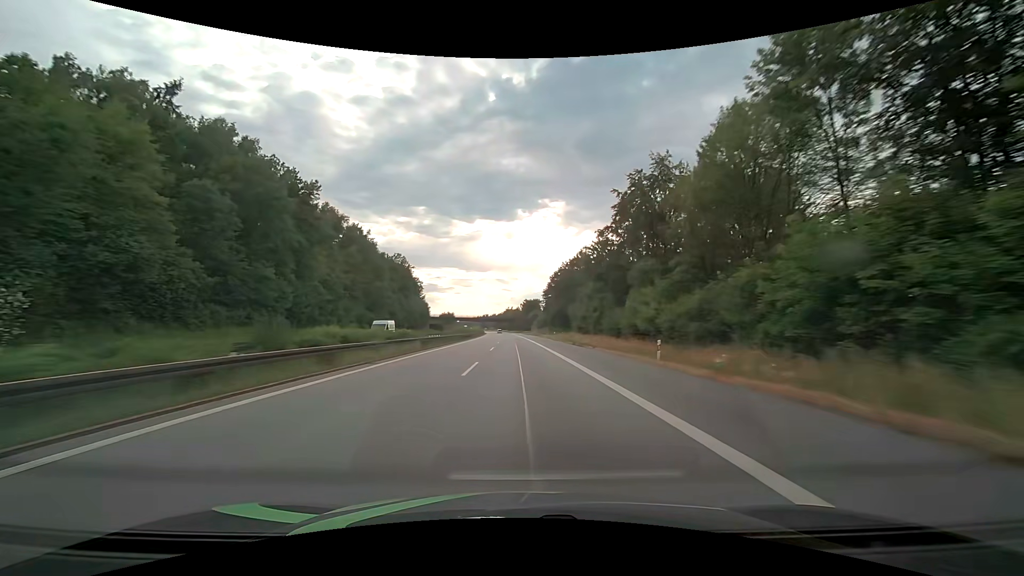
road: motorway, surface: asphalt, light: Day
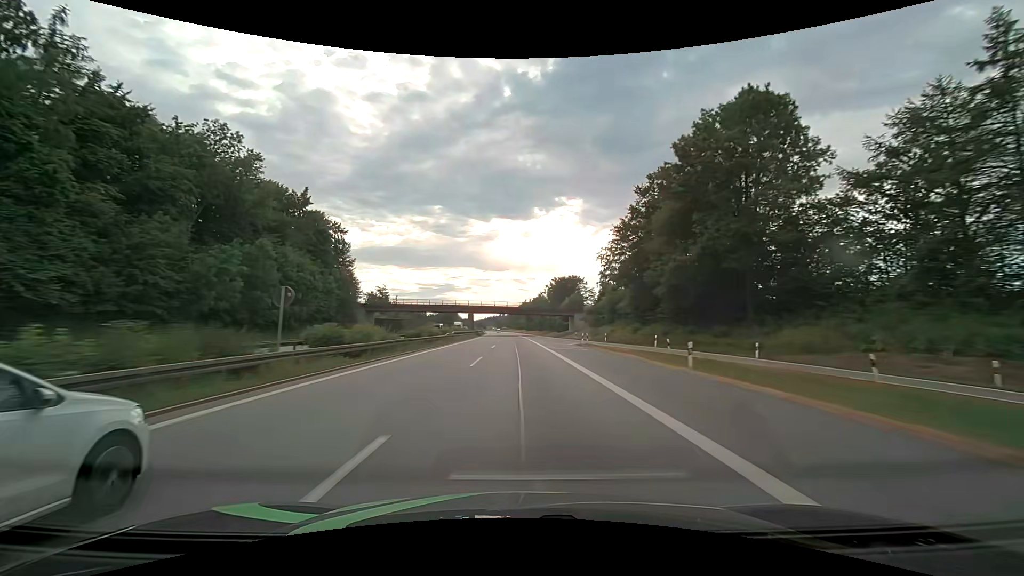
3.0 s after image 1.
(-1.7, +104.4) m; -2°
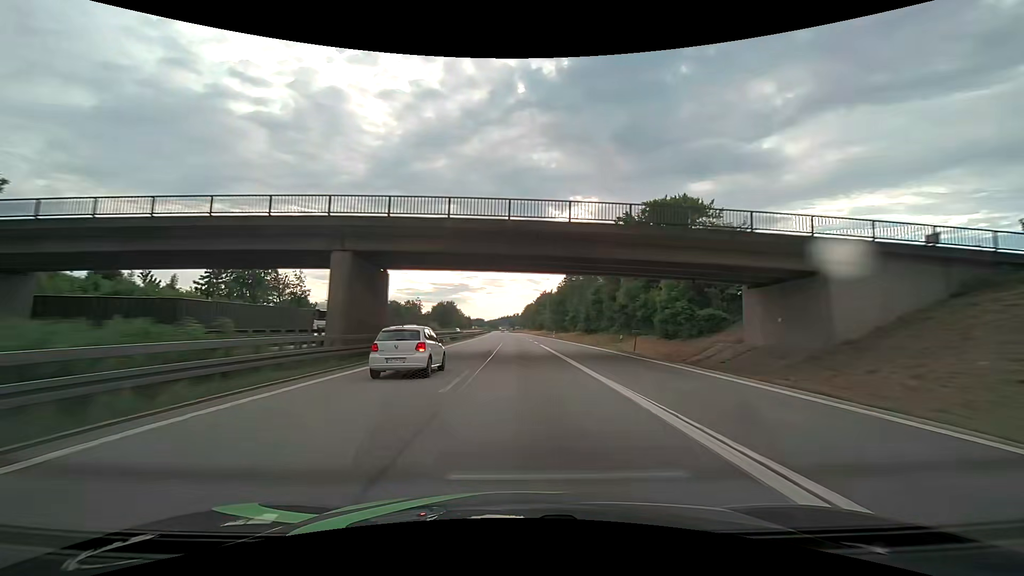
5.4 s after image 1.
(-1.1, +83.4) m; -1°
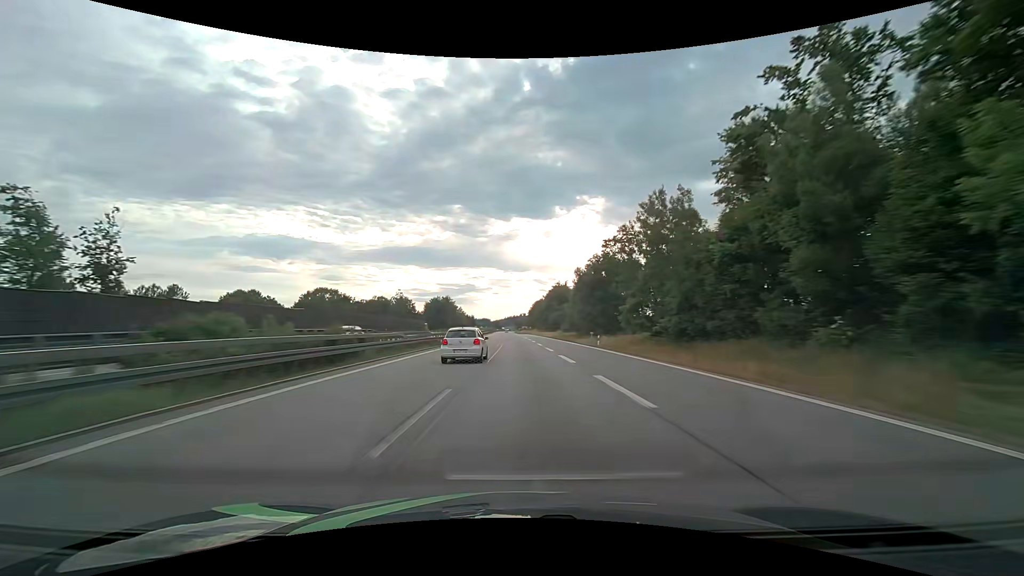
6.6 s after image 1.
(-0.3, +41.6) m; -1°
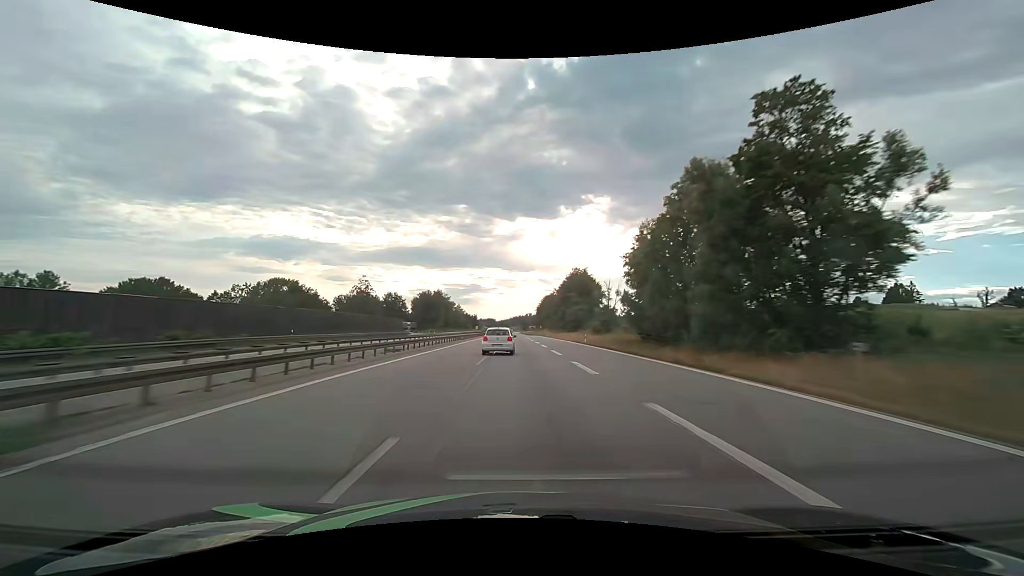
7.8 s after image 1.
(-0.4, +41.6) m; -1°
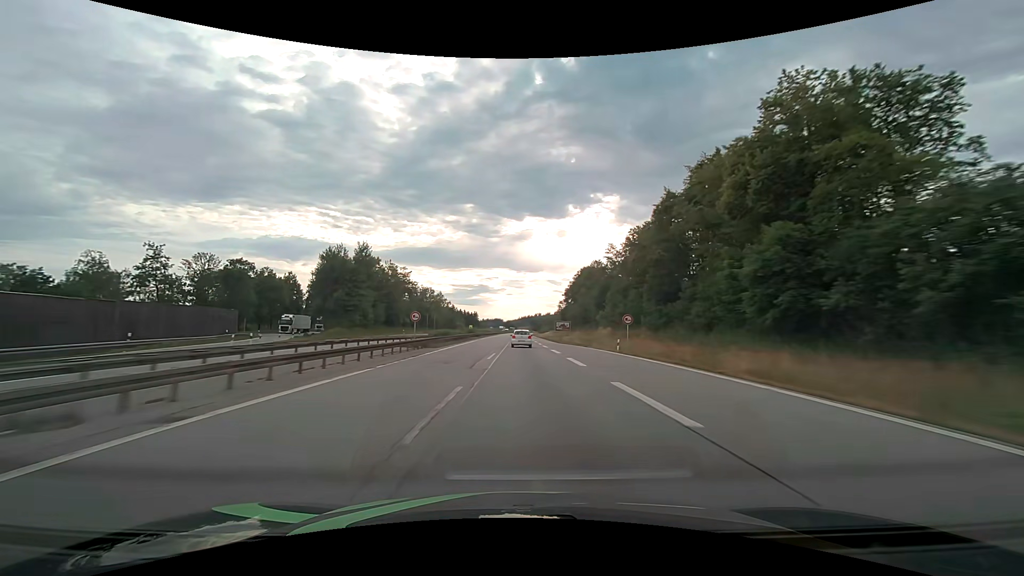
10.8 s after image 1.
(-1.1, +104.0) m; -1°
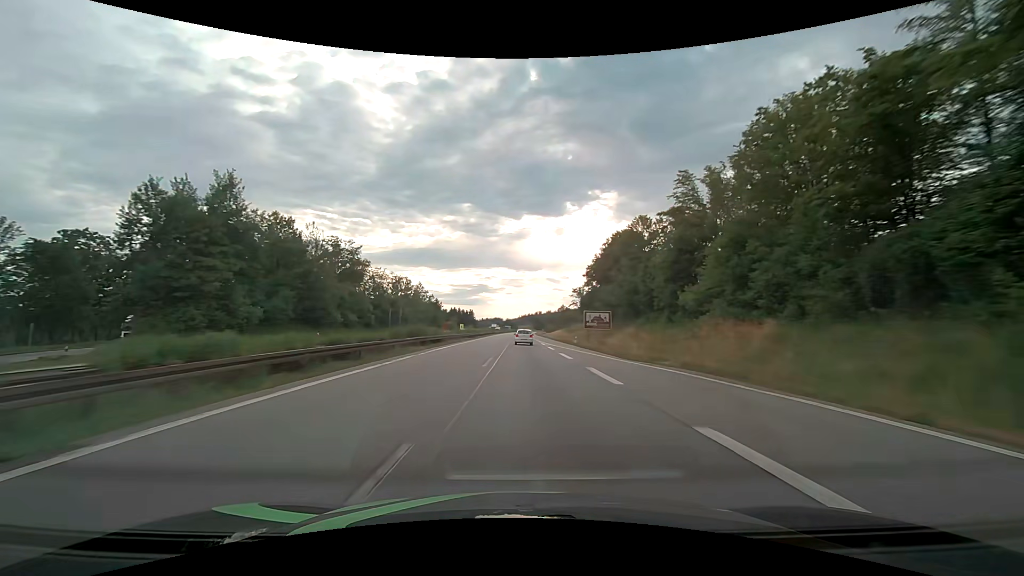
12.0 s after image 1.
(0.0, +42.3) m; 0°
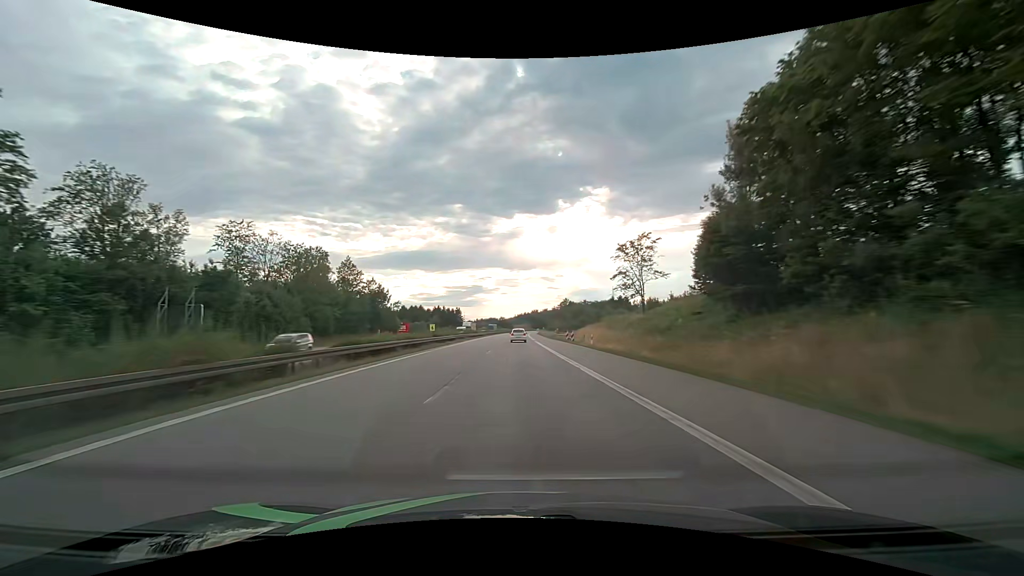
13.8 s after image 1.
(+0.5, +63.9) m; +1°
(0, +10) (0, +20) (0, +30) (0, +40) (0, +50) (0, +60) (0, +70) (0, +80) (0, +90) (0, +100) m
